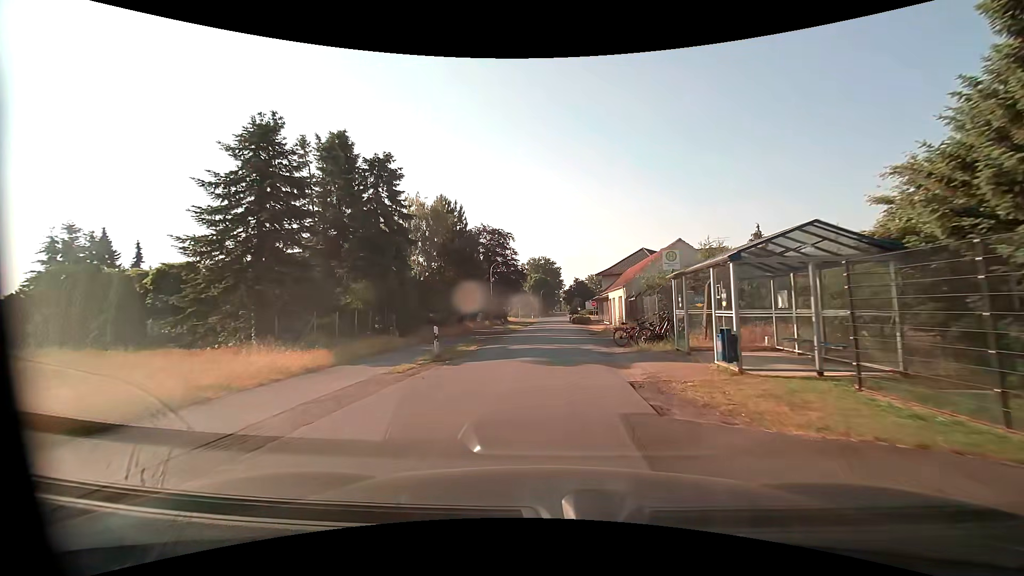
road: unclassified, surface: asphalt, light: Day
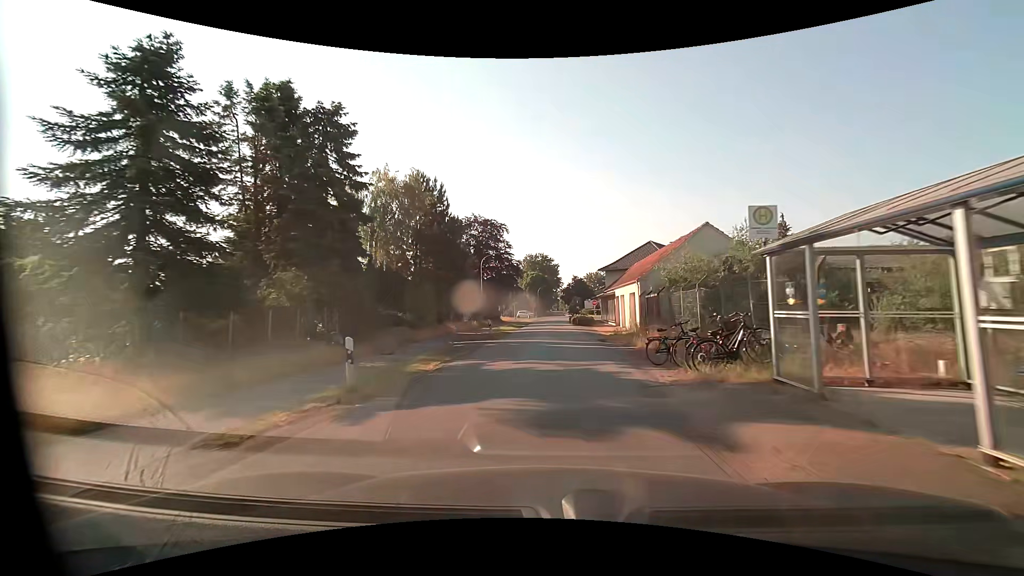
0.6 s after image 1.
(+0.1, +6.8) m; +1°
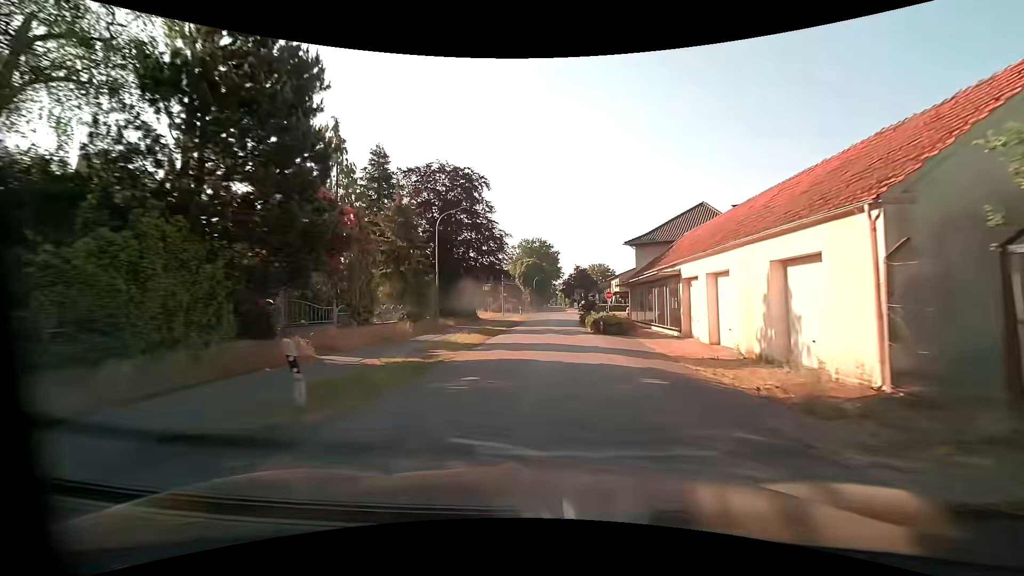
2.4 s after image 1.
(0.0, +21.7) m; 0°
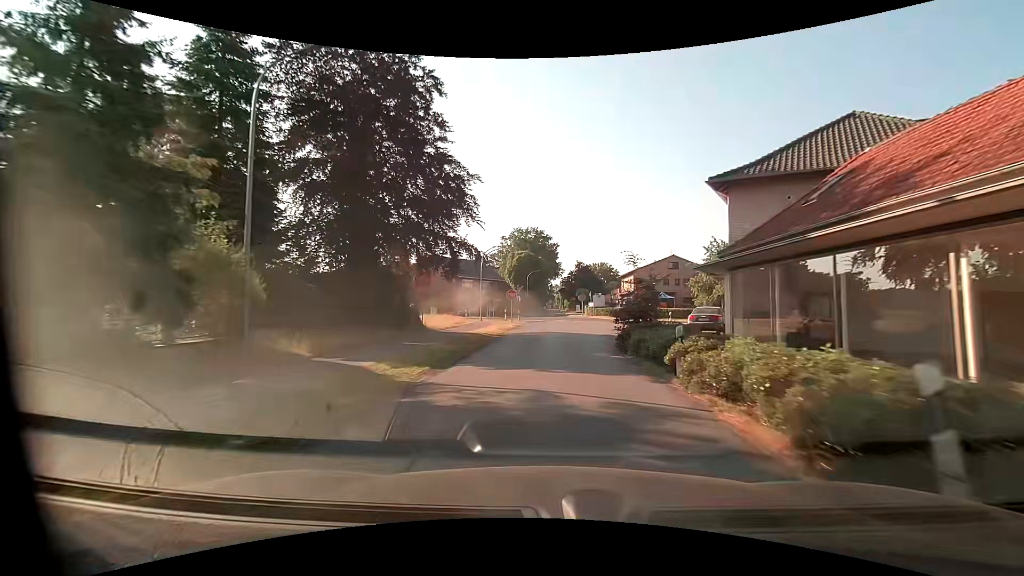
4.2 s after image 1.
(+0.1, +20.7) m; 0°
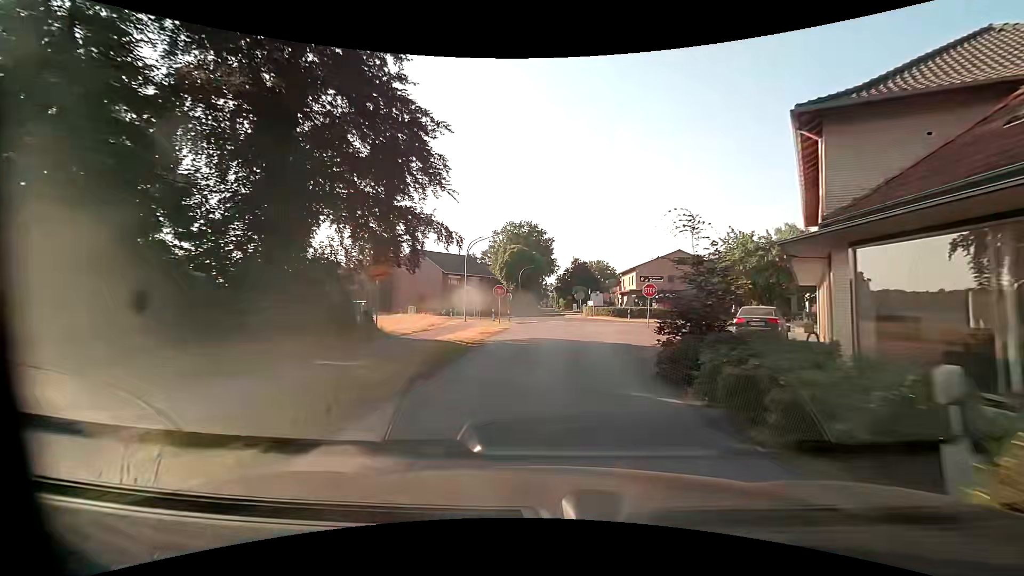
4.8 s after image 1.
(+0.1, +6.8) m; +1°
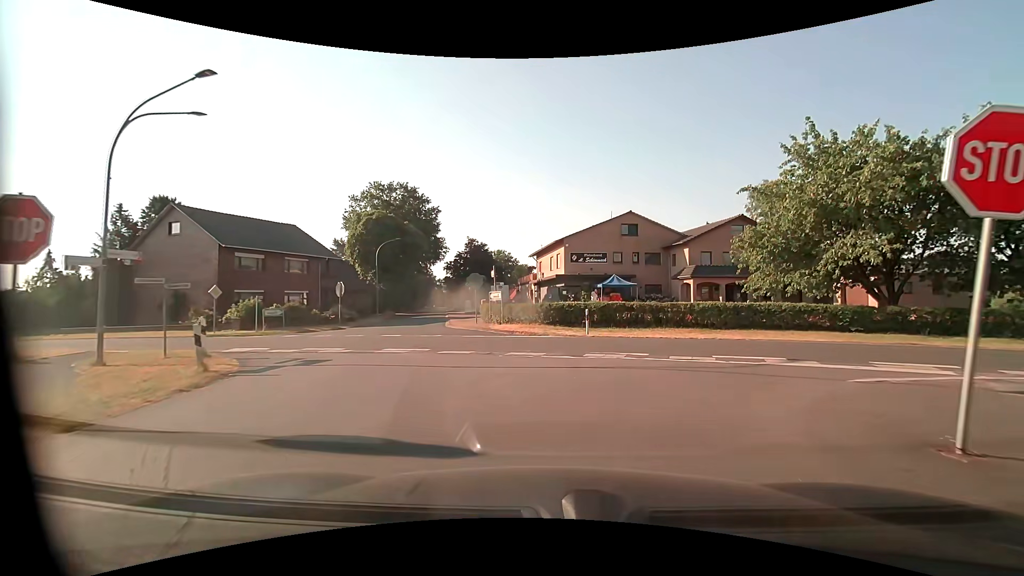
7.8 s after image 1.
(+2.0, +29.3) m; +12°
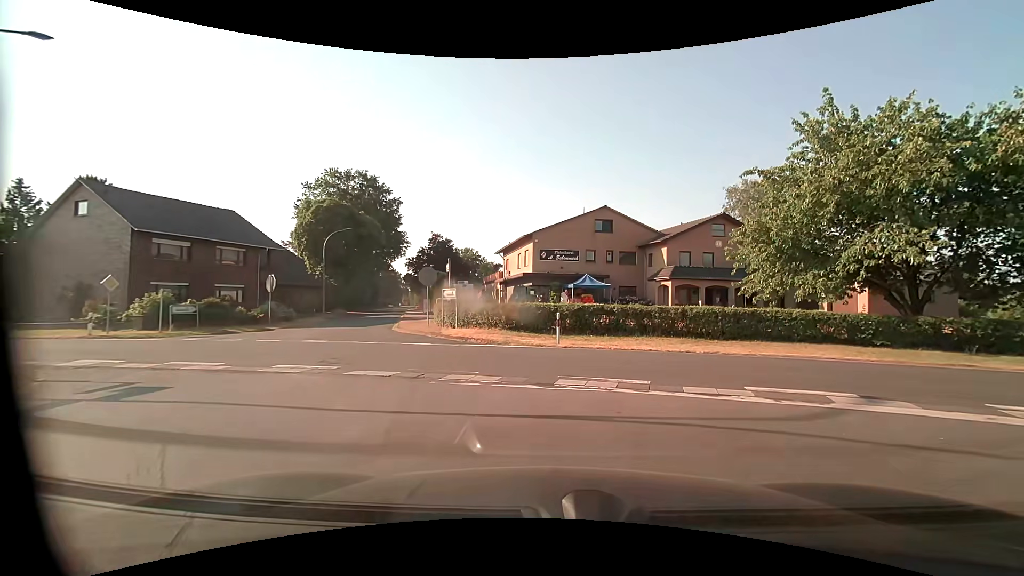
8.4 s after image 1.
(+0.1, +4.0) m; +3°
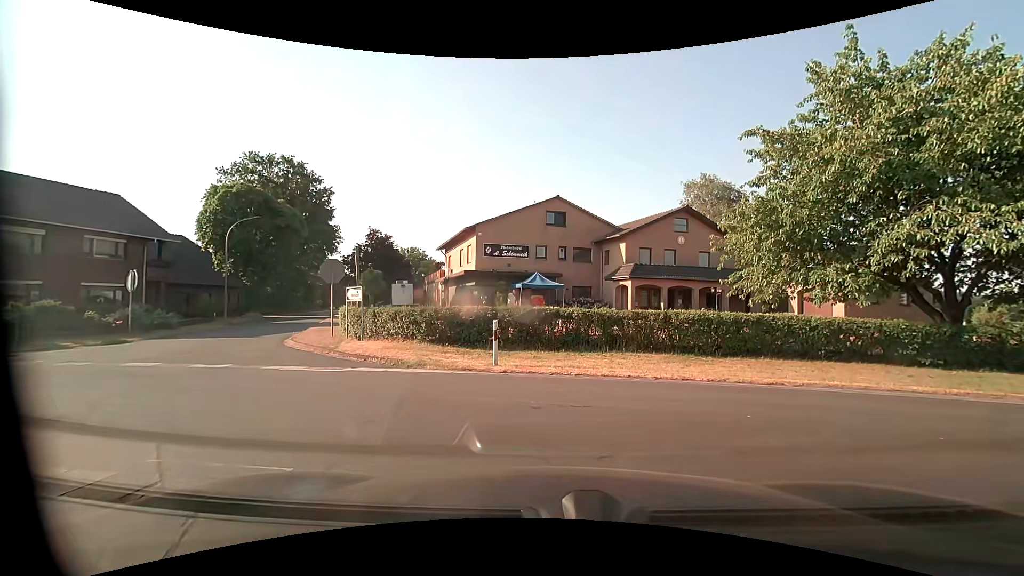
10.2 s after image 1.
(+0.3, +4.6) m; +6°
